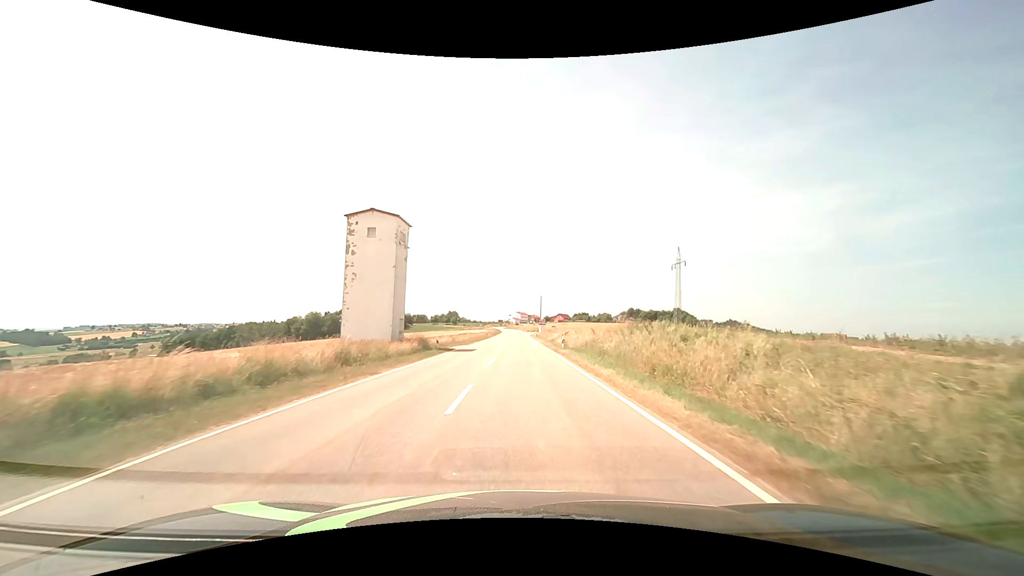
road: tertiary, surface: asphalt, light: Day
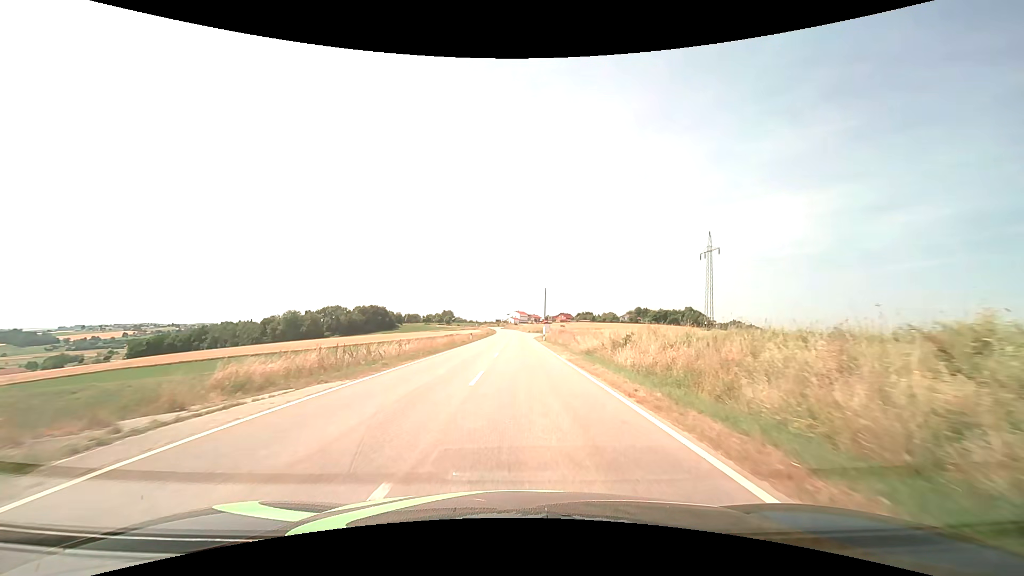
(+0.1, +31.2) m; 0°
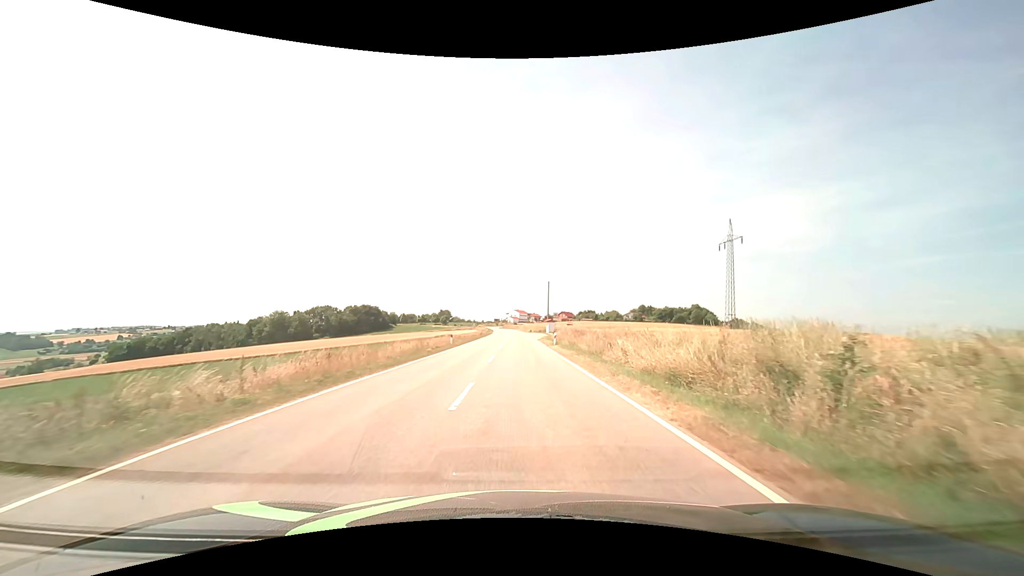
(0.0, +15.9) m; 0°
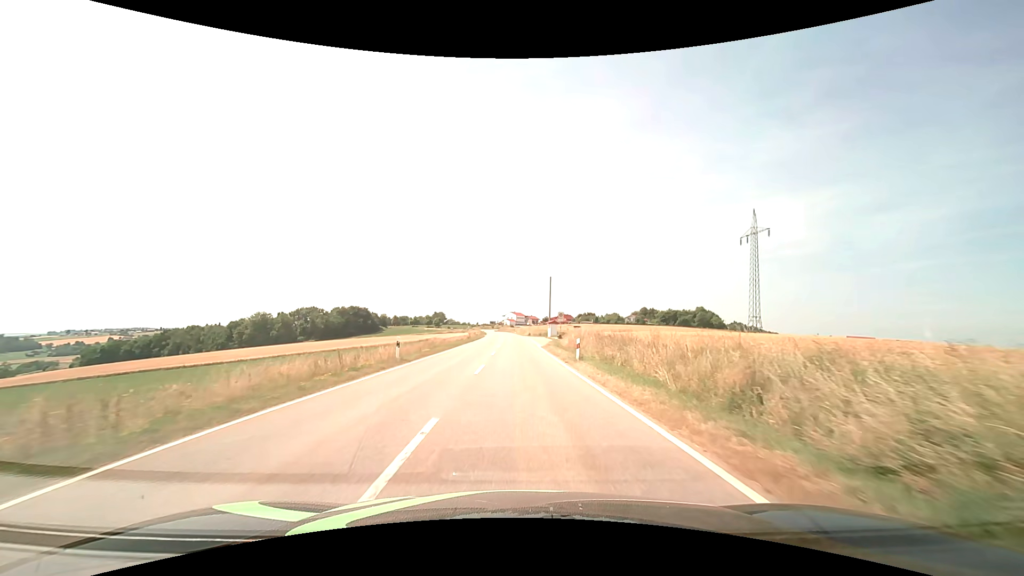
(0.0, +16.2) m; 0°
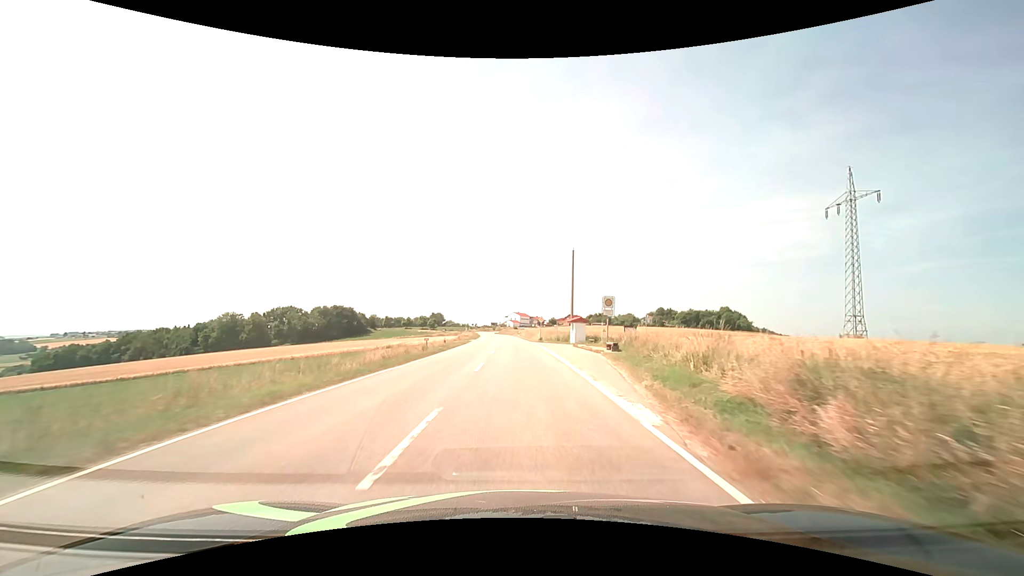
(0.0, +34.6) m; 0°
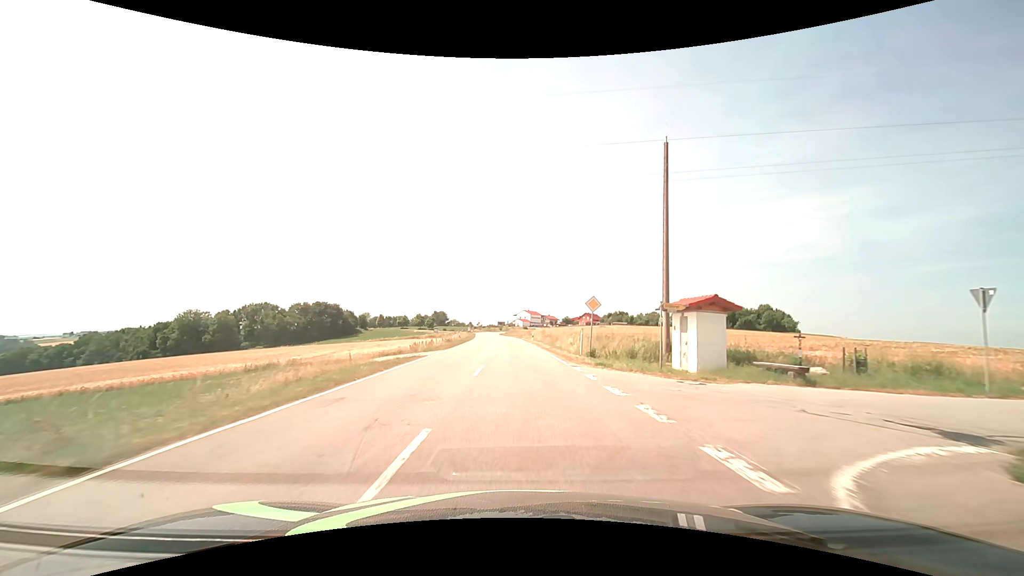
(-0.2, +36.9) m; -1°
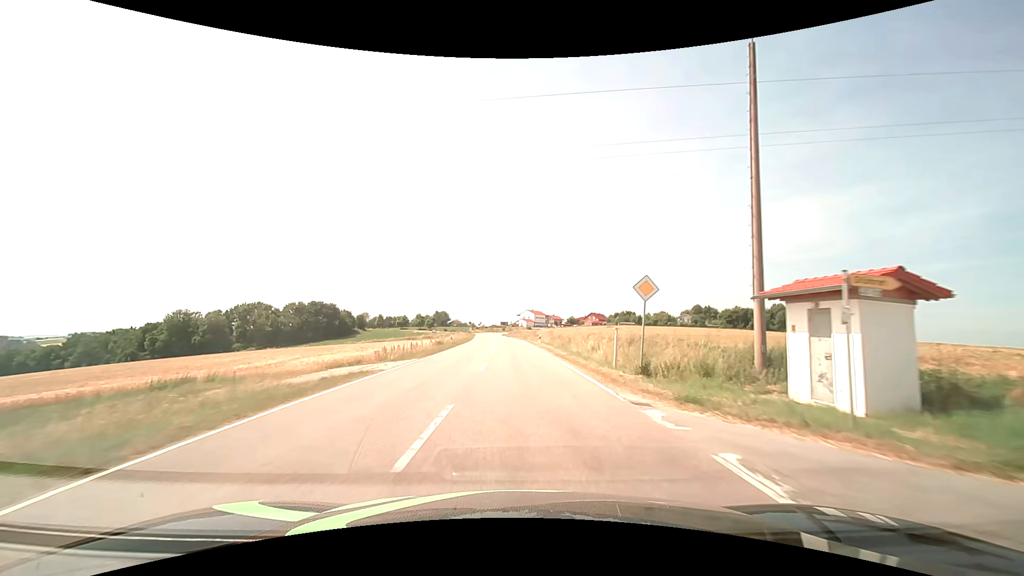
(0.0, +9.5) m; 0°
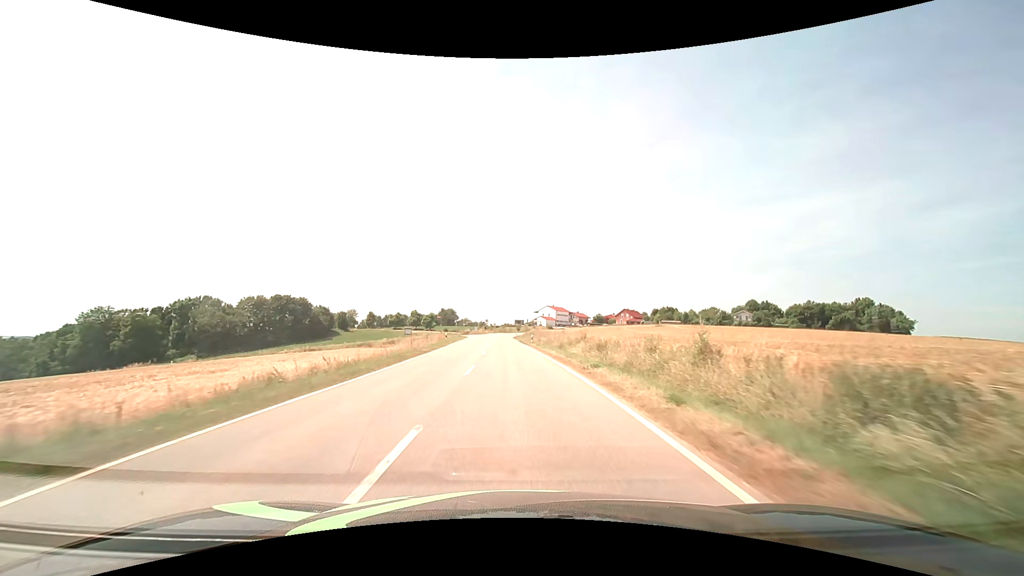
(-0.6, +49.4) m; -2°
(0, +10) (0, +20) (0, +30) (-1, +40) (-1, +50) (-2, +60) (-2, +70) (-3, +80) (-3, +90) (-3, +100) m
